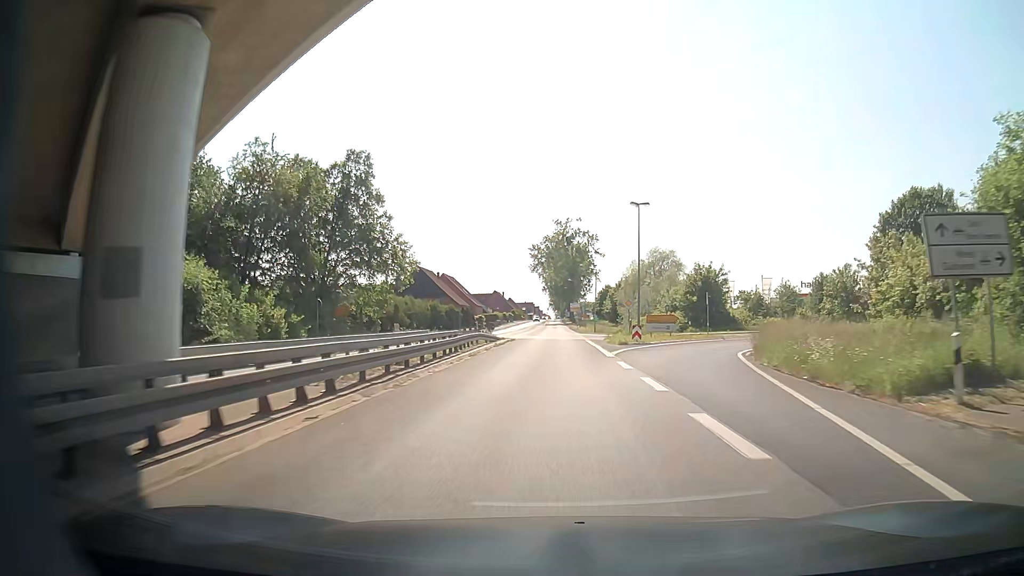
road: primary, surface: asphalt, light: Day
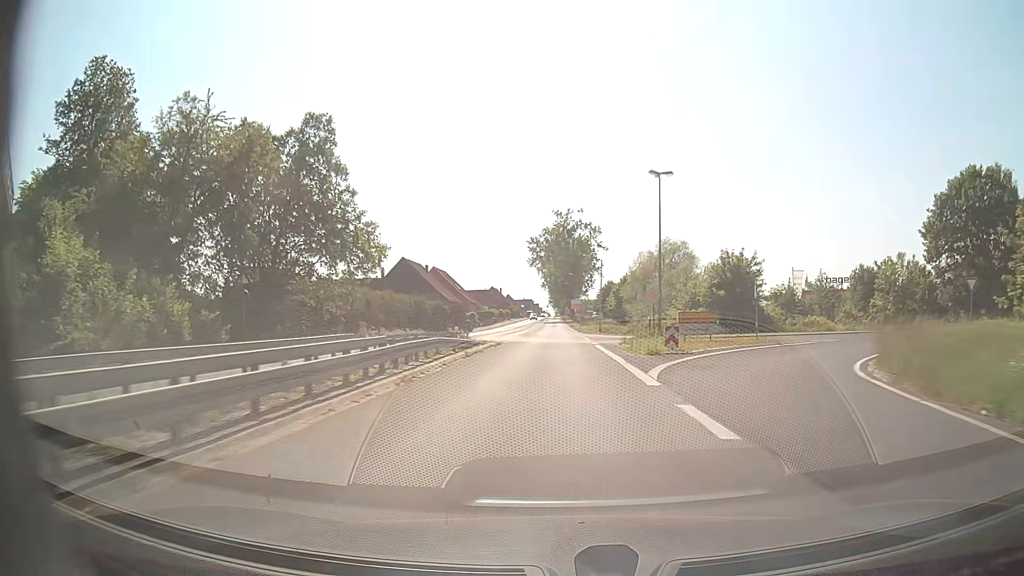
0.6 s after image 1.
(0.0, +11.0) m; 0°
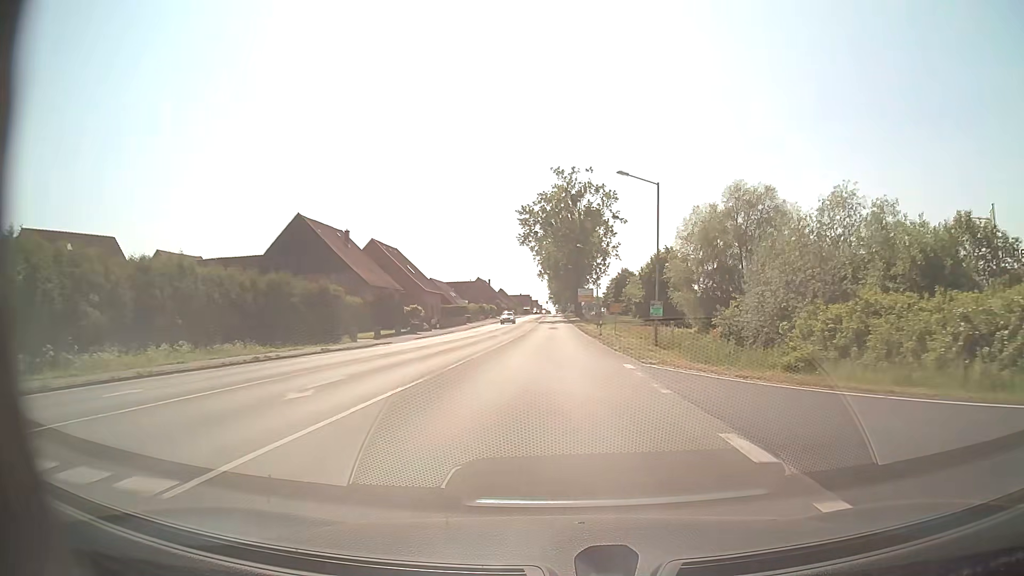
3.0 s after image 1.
(+0.2, +43.8) m; 0°
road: secondary
